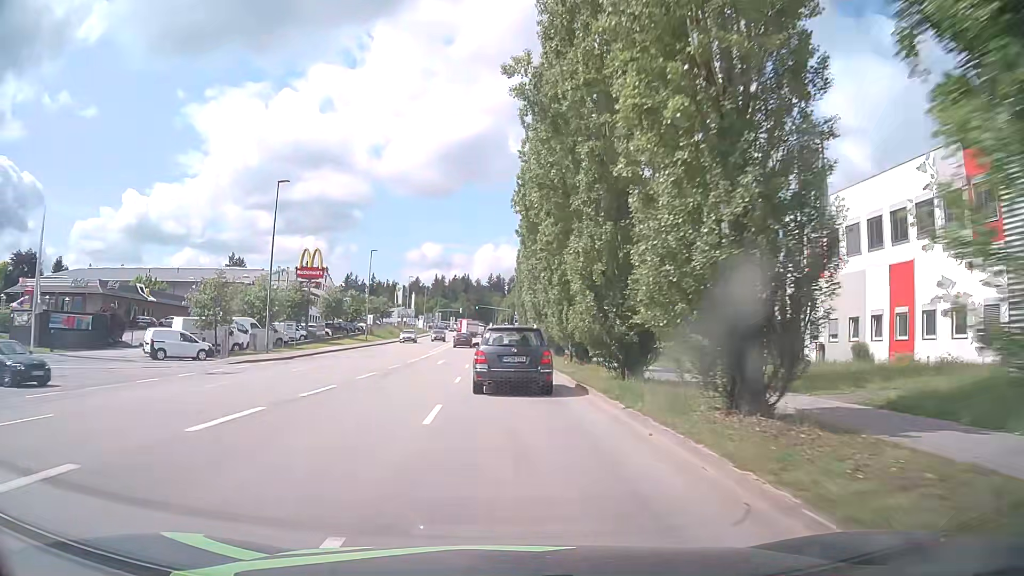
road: tertiary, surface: asphalt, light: Day
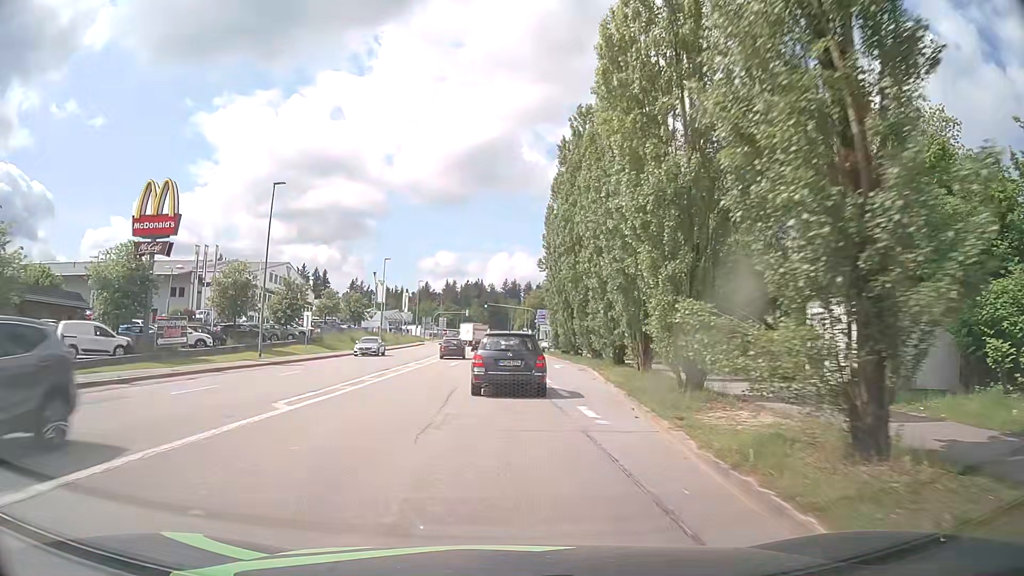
(-1.2, +36.9) m; -2°
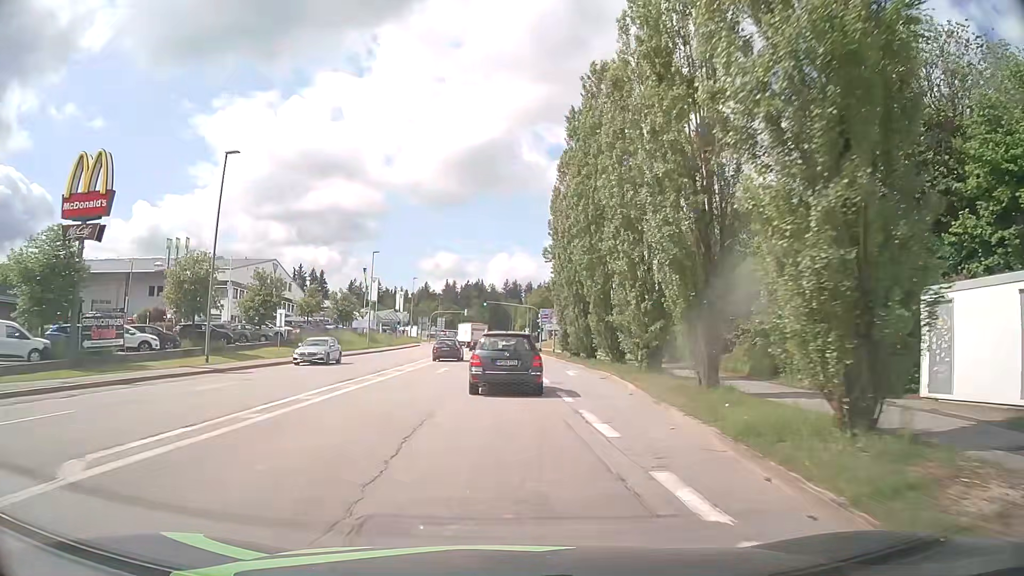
(0.0, +7.4) m; 0°
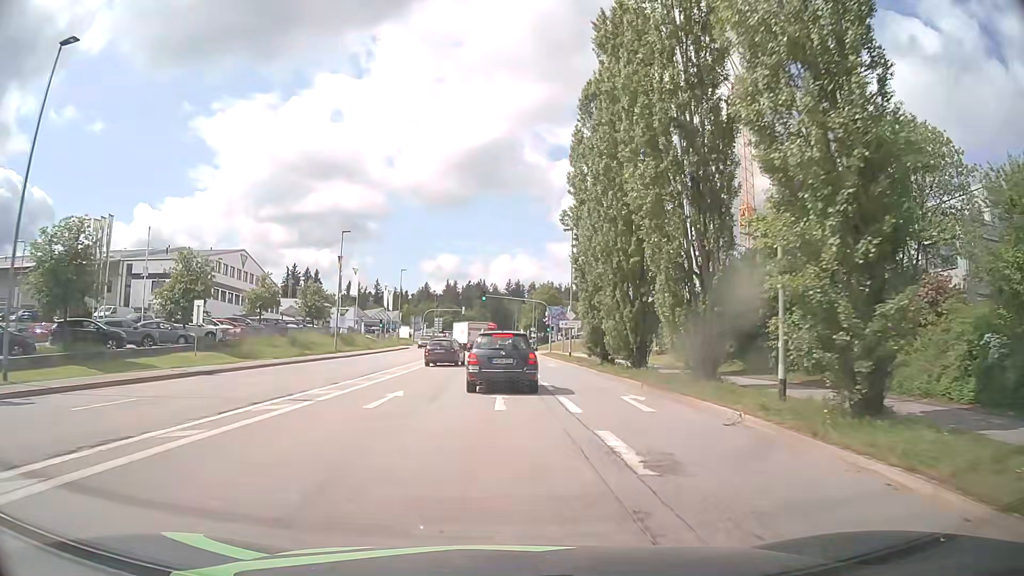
(0.0, +14.9) m; 0°
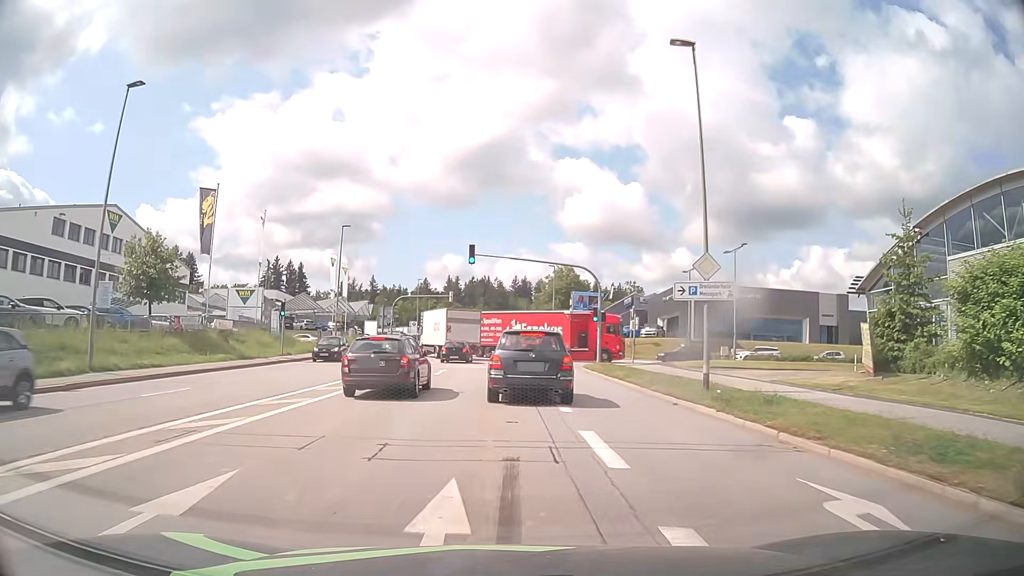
(-0.2, +35.9) m; 0°
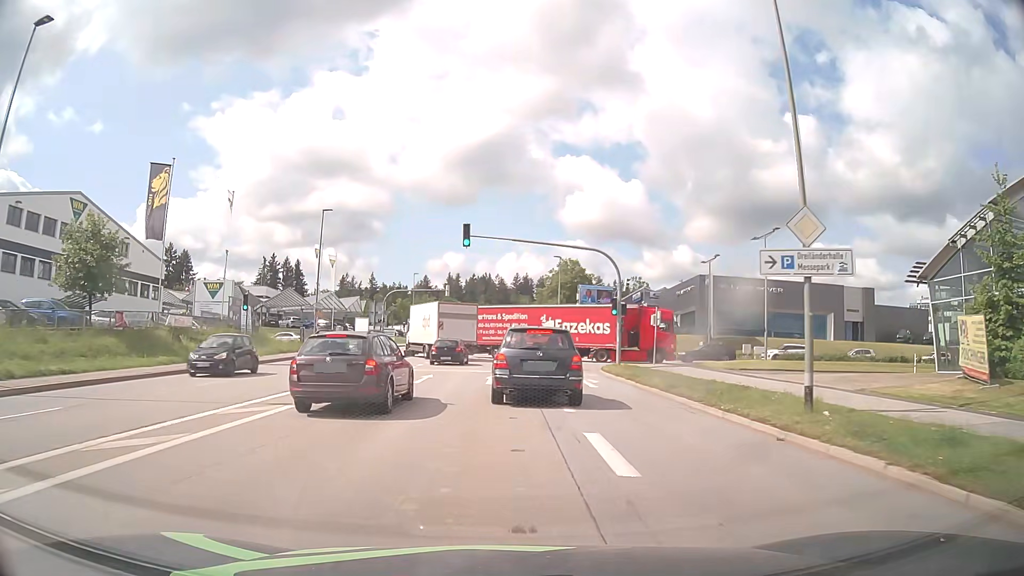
(0.0, +6.4) m; 0°
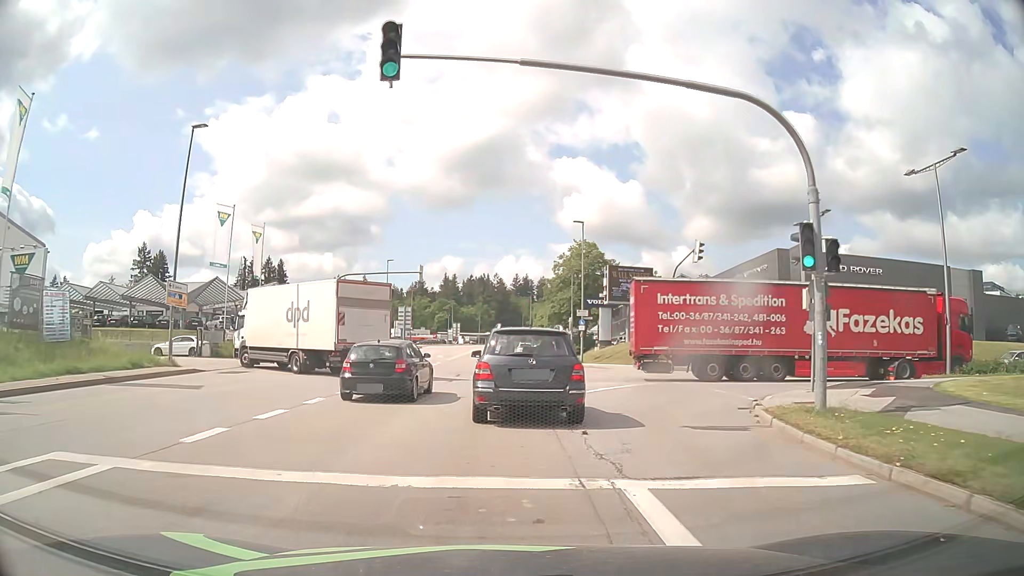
(+0.1, +21.8) m; 0°
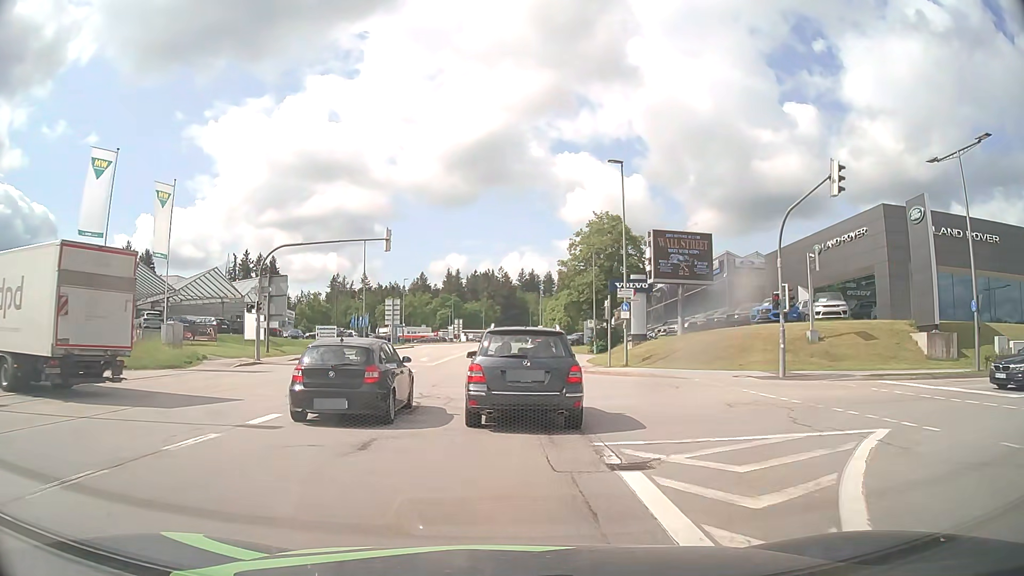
(0.0, +15.6) m; -1°
(0, +10) (0, +20) (0, +30) (0, +40) (0, +50) (0, +60) (0, +70) (0, +80) (0, +90) (0, +100) m
